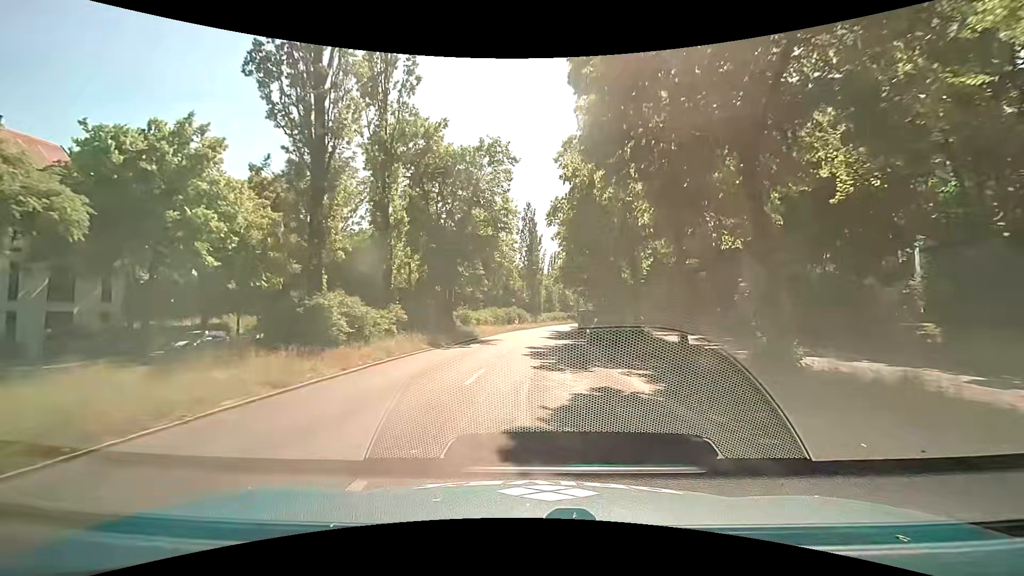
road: secondary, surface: asphalt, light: Day
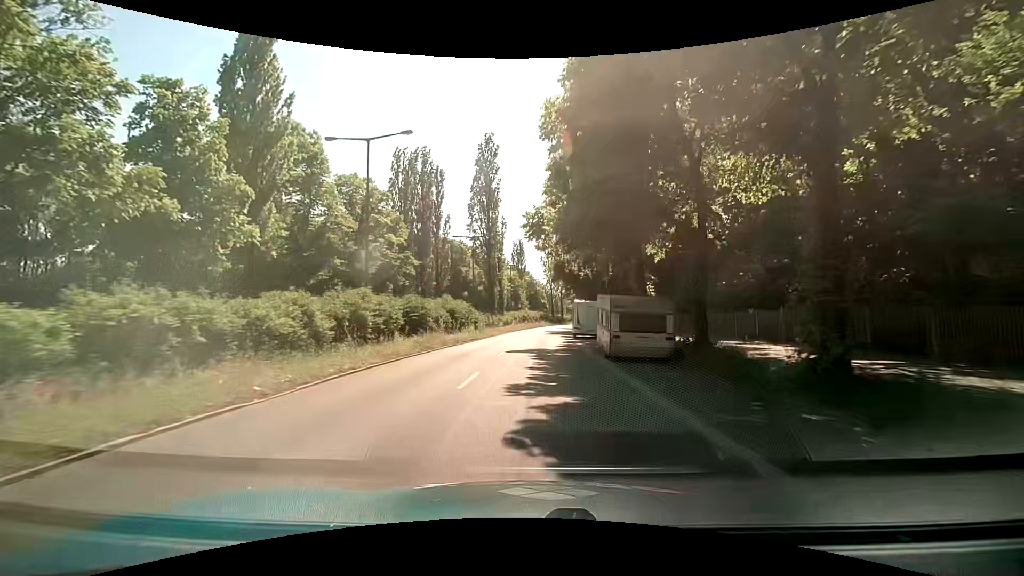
(+1.3, +36.3) m; +4°
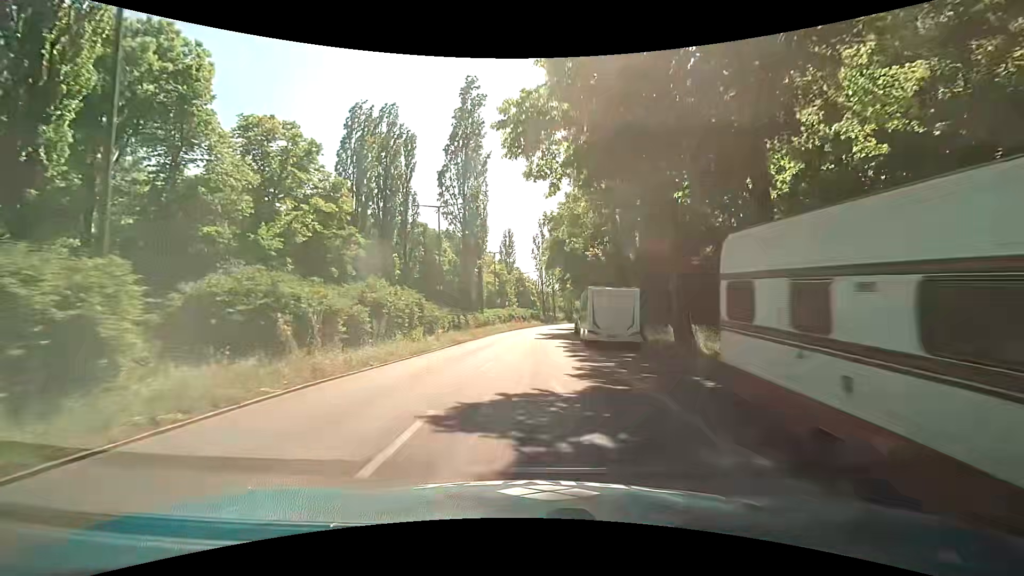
(+0.1, +14.5) m; +1°
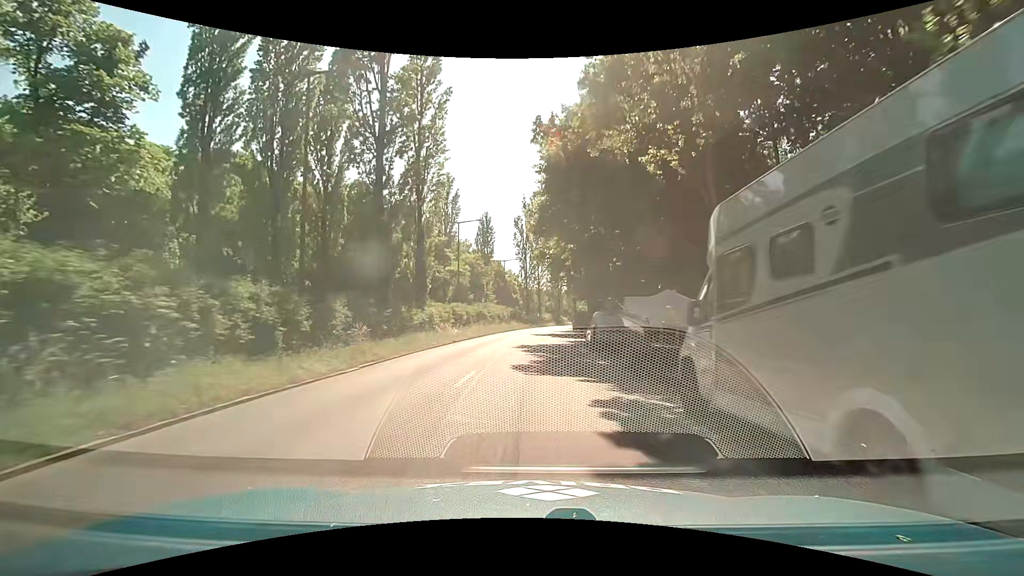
(+0.6, +21.6) m; +4°
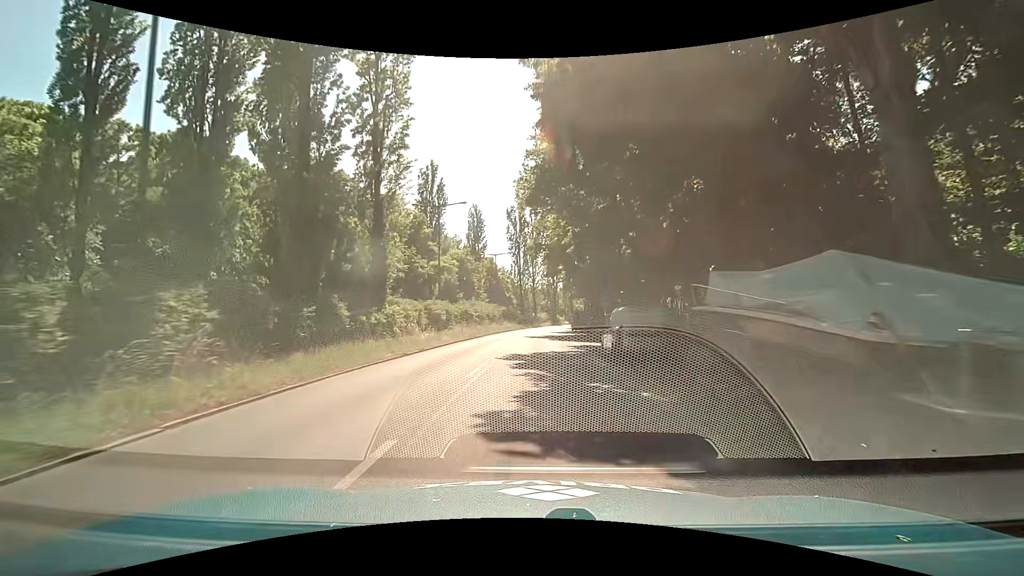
(-0.1, +7.2) m; -2°
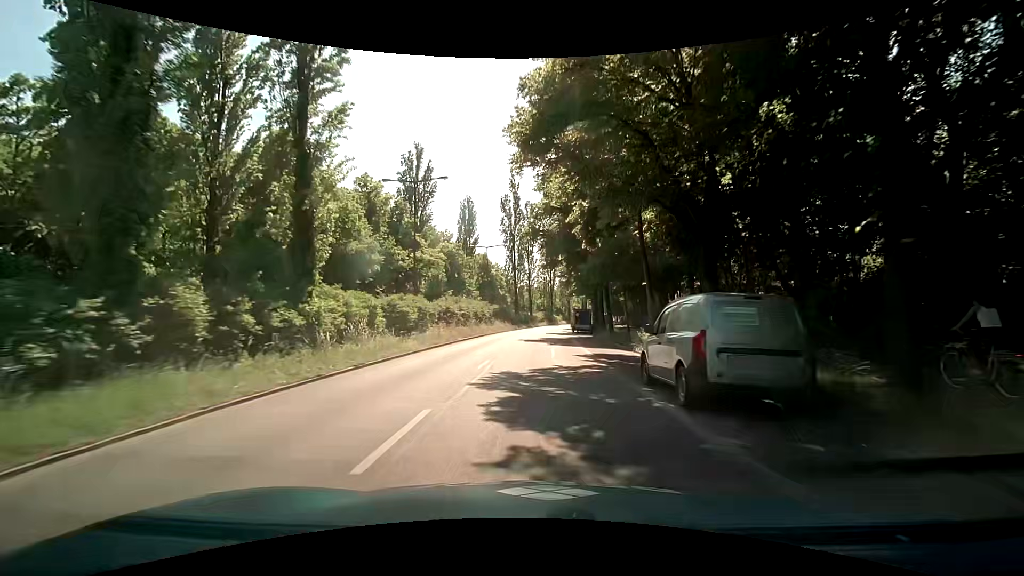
(+0.1, +7.1) m; +2°
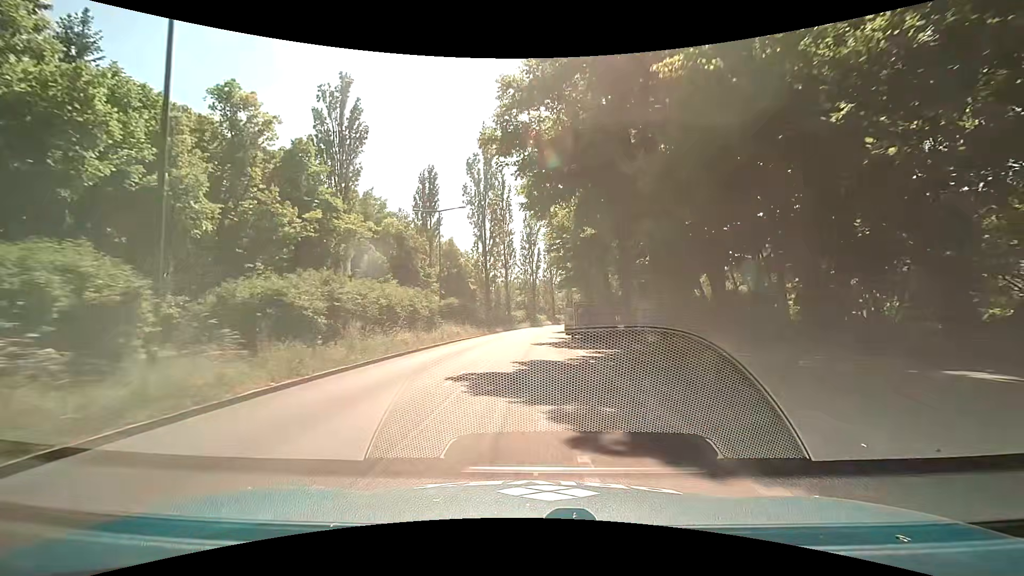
(+0.2, +21.4) m; +2°
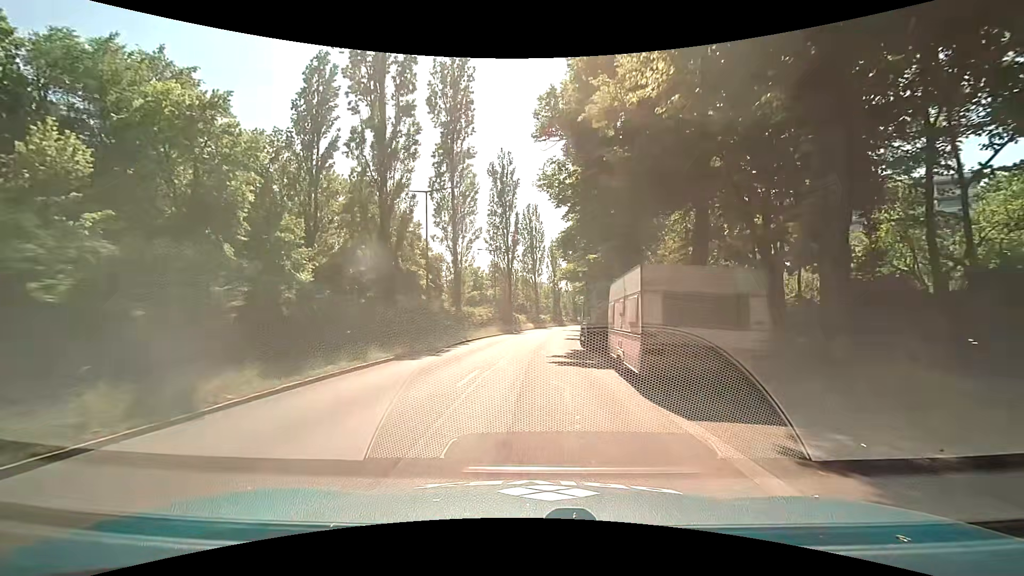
(+0.5, +36.2) m; +1°
(0, +10) (+1, +20) (+1, +30) (+2, +40) (+3, +50) (+4, +60) (+5, +70) (+6, +80) (+8, +90) (+9, +99) m
